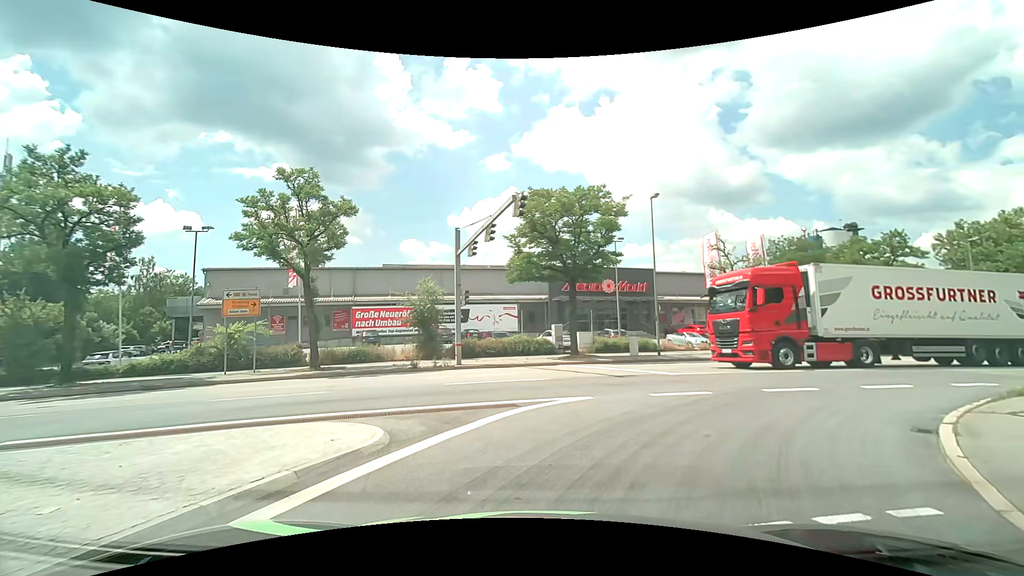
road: primary_link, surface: asphalt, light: Day
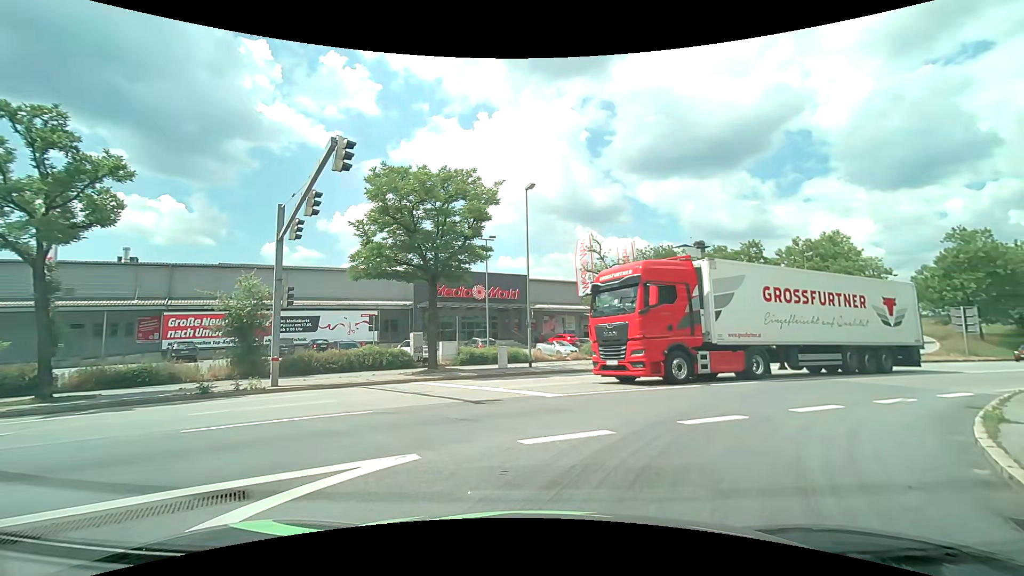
(+0.6, +4.9) m; +13°
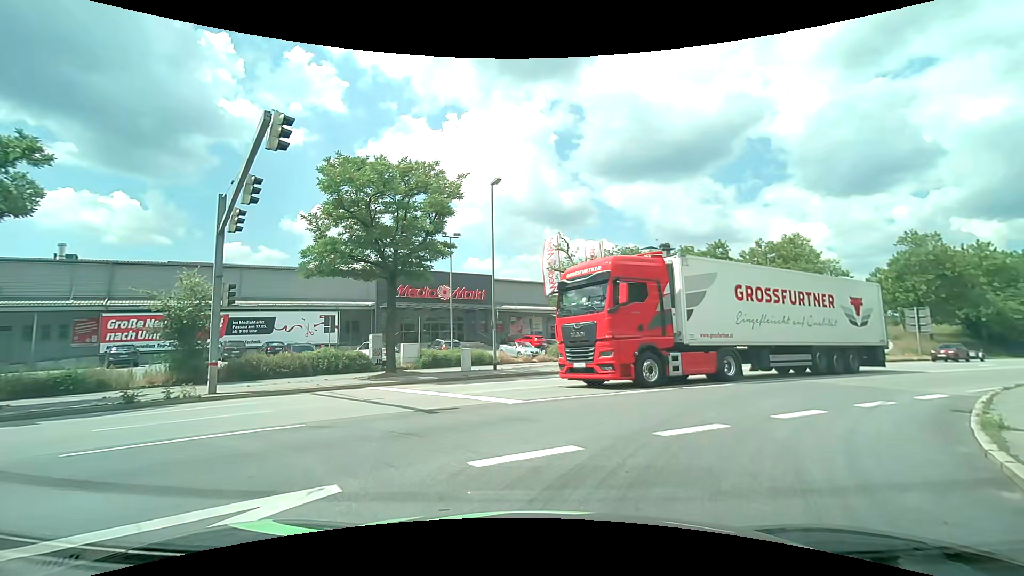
(+0.1, +1.1) m; +5°
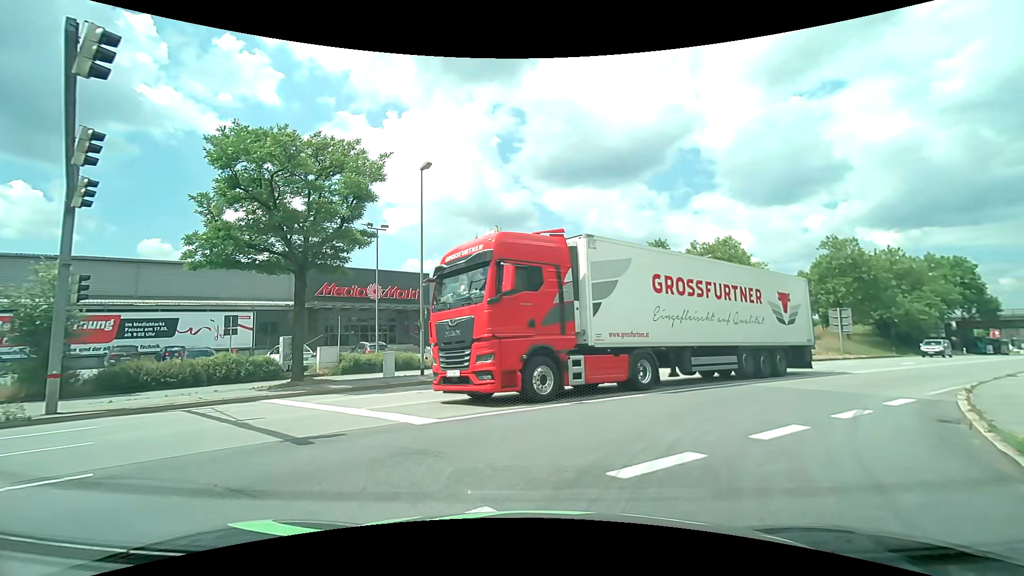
(0.0, +2.4) m; +8°
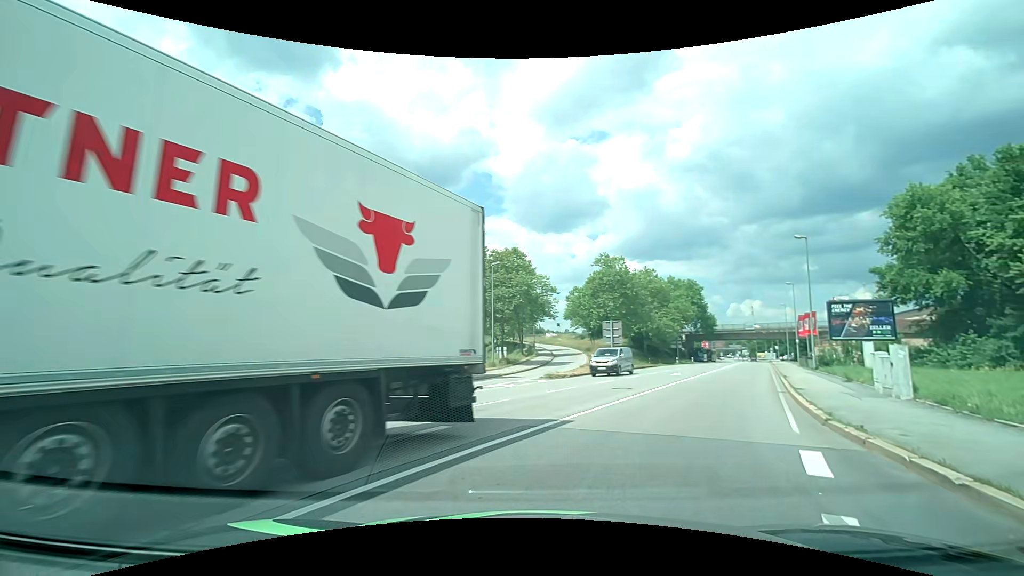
(+1.4, +7.6) m; +22°
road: primary
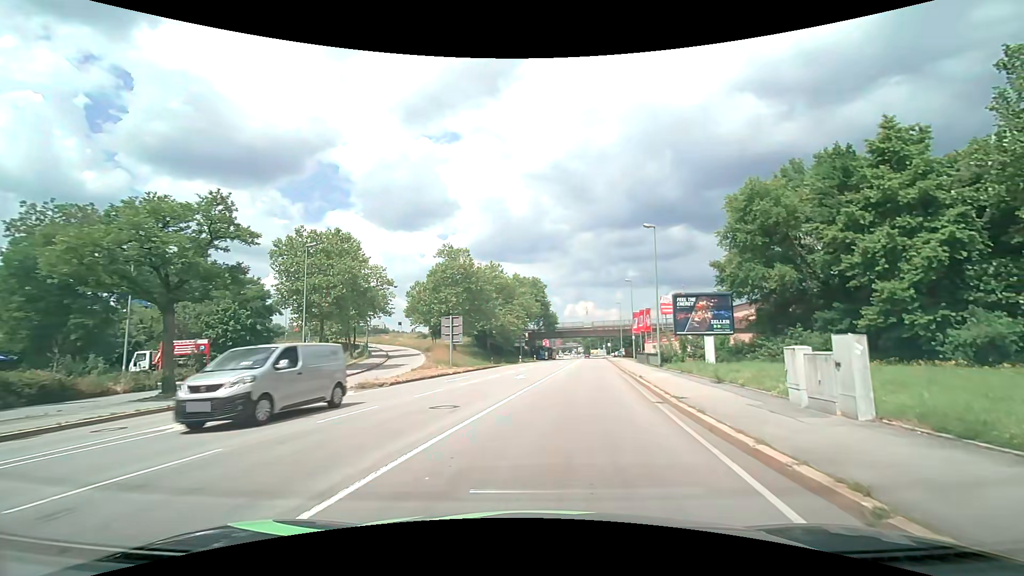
(+1.5, +6.9) m; +19°
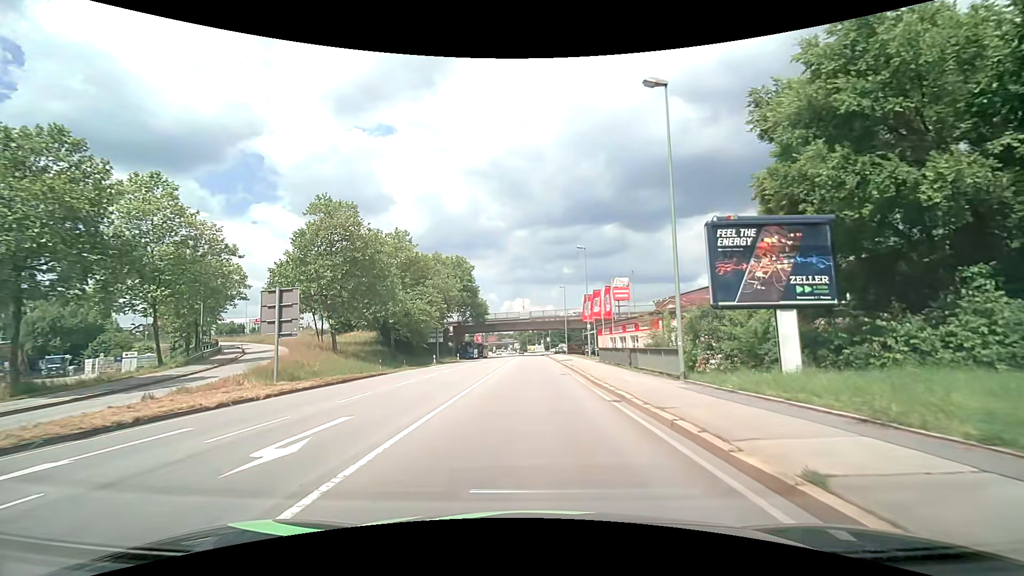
(+1.8, +20.0) m; +7°
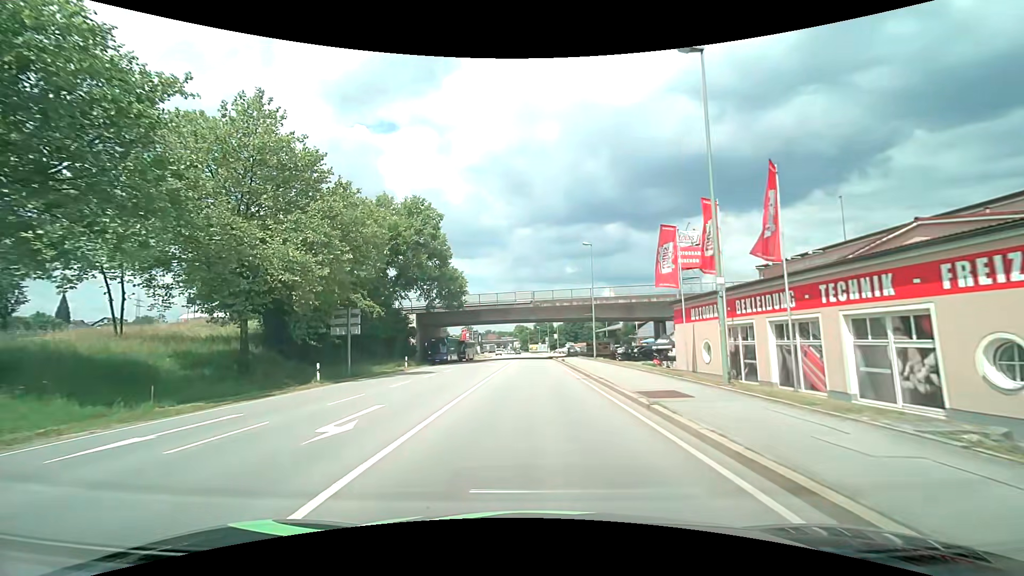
(-0.1, +31.3) m; 0°
(0, +10) (0, +20) (0, +30) (0, +40) (0, +50) (0, +60) (+1, +70) (+1, +80) (+1, +90) (+1, +100) m
